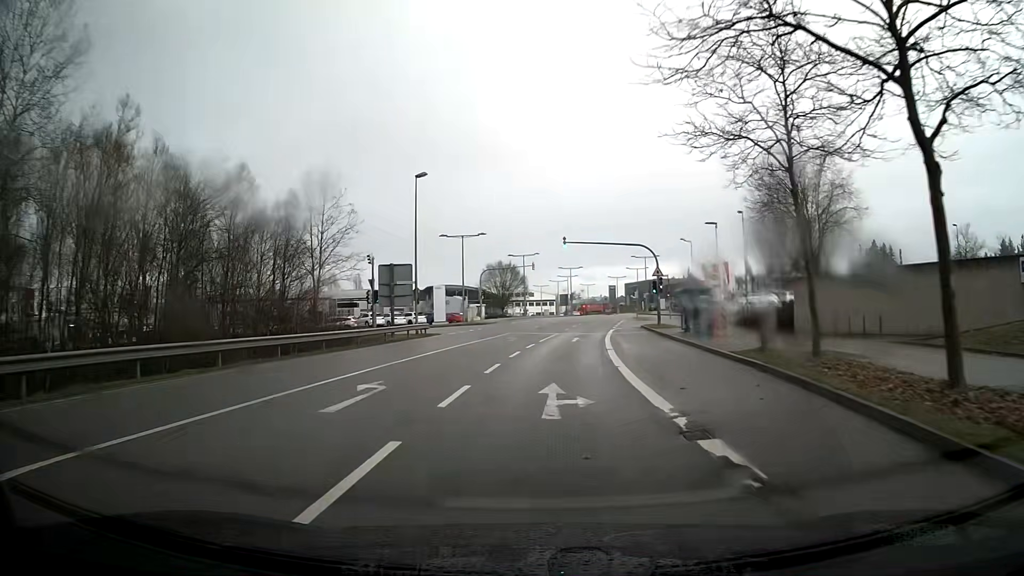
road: secondary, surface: asphalt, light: Day
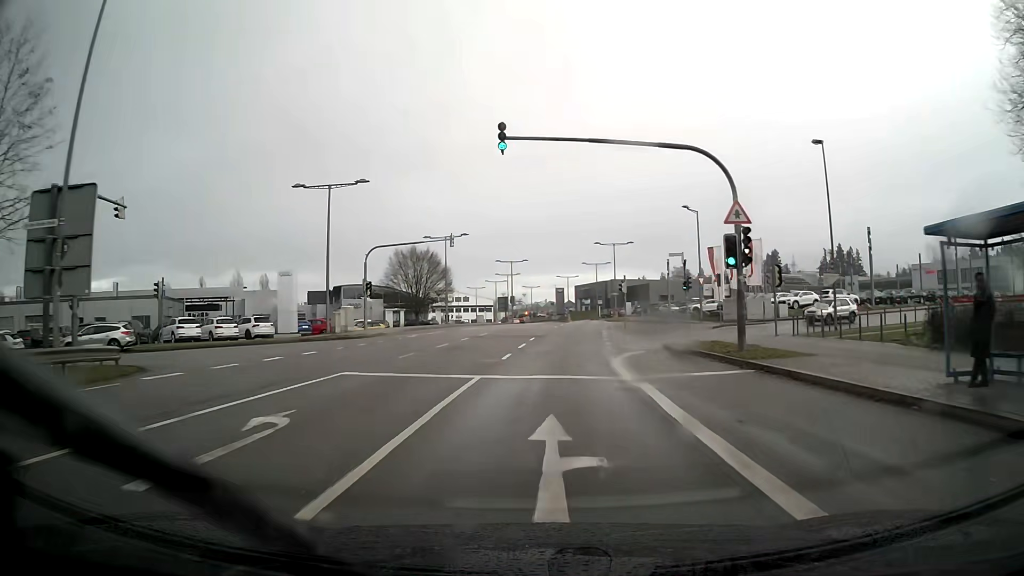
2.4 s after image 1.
(+1.3, +29.7) m; +5°
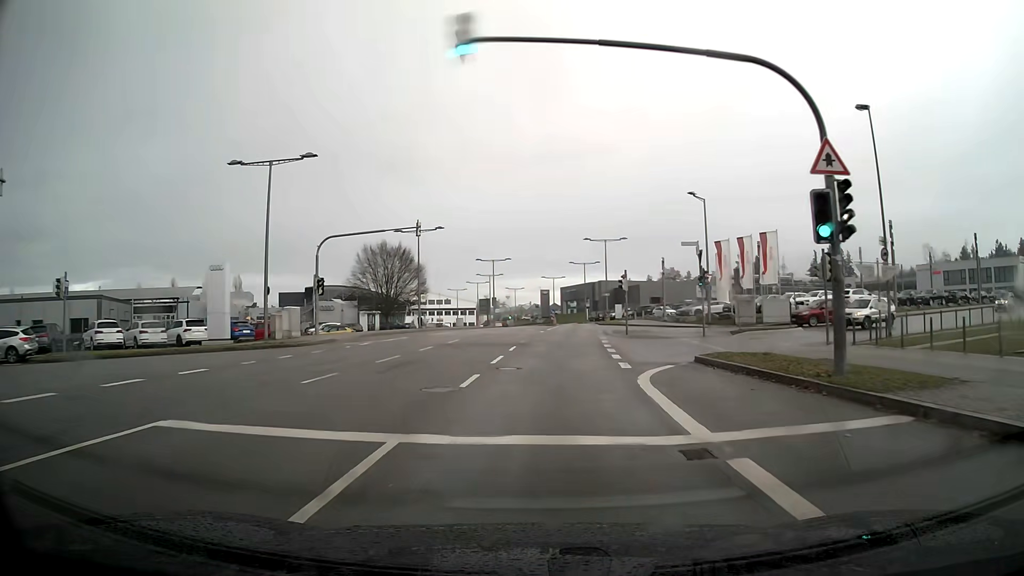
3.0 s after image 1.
(+0.1, +7.4) m; +1°
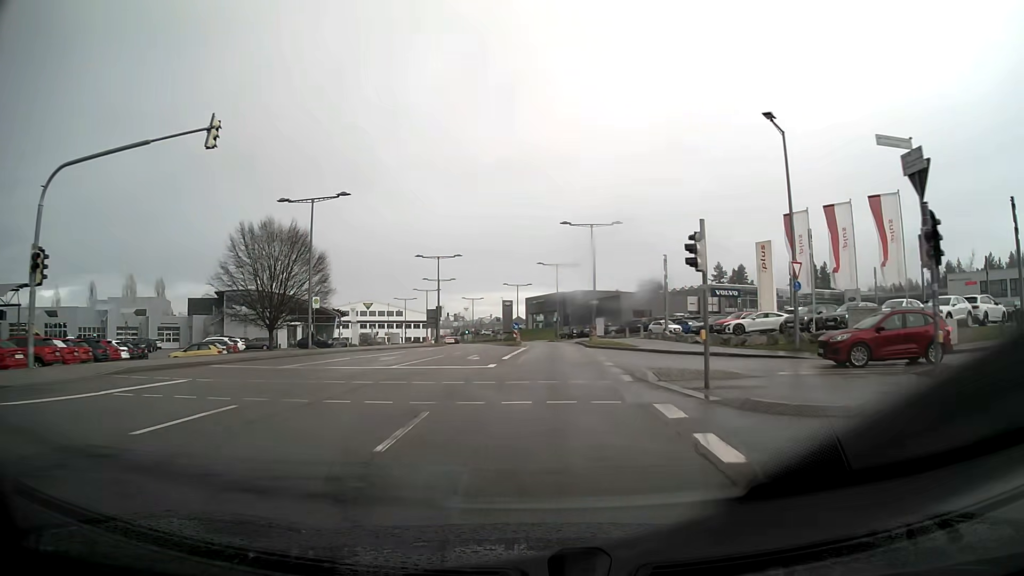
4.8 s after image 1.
(+0.6, +22.2) m; +3°
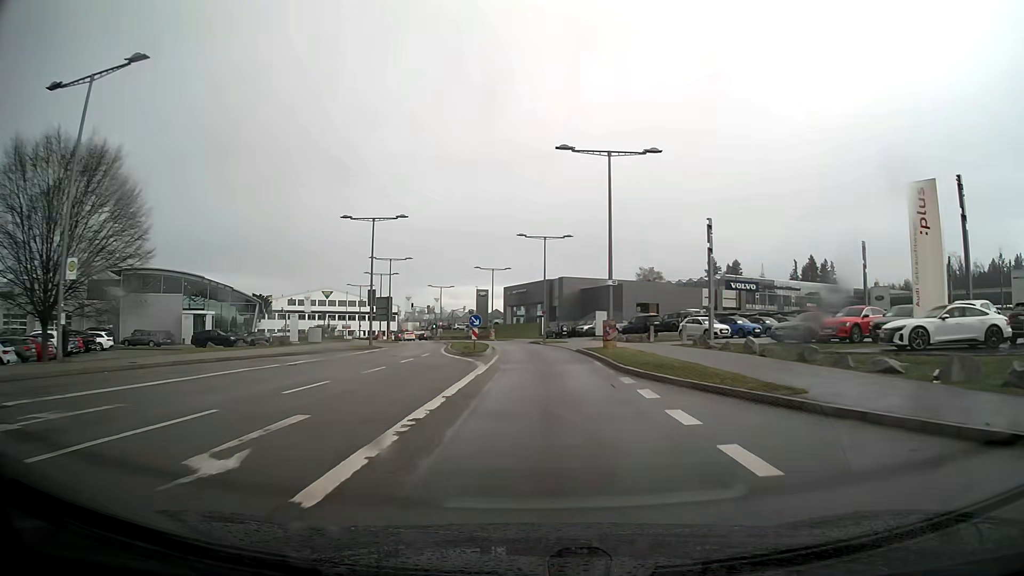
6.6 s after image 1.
(+0.3, +22.0) m; +1°
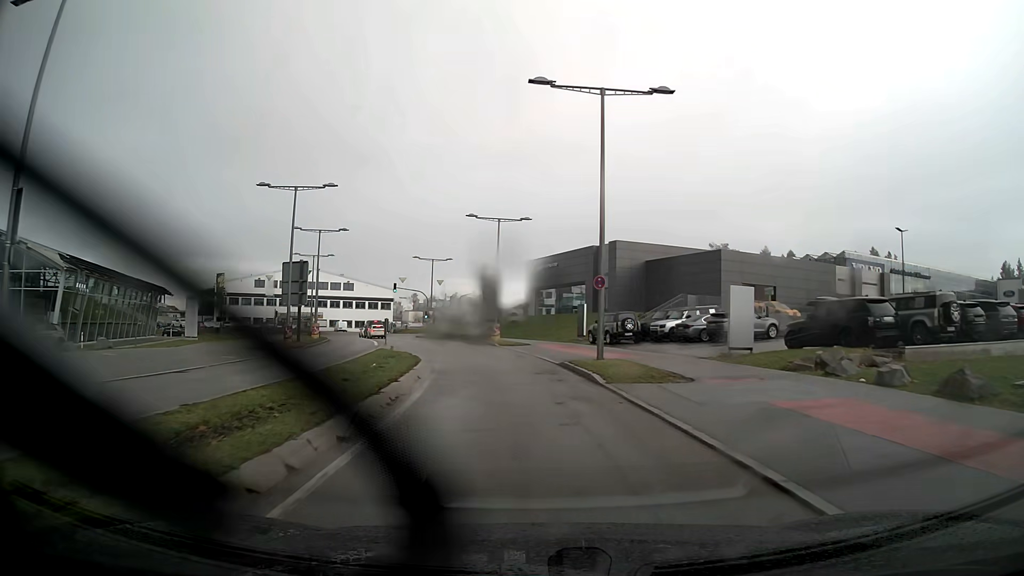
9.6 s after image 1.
(-0.2, +36.6) m; -3°
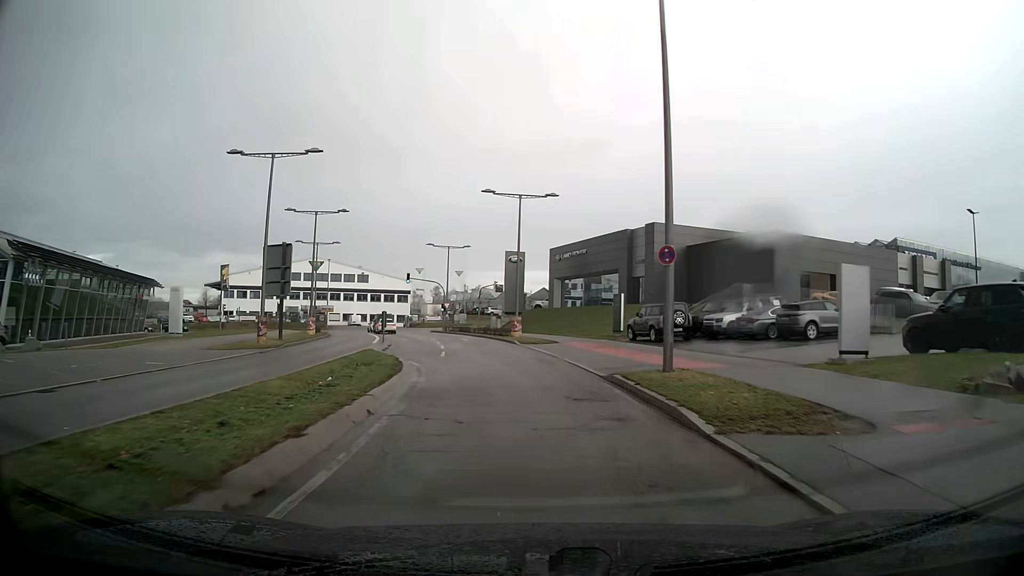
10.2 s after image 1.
(-0.1, +7.1) m; -2°
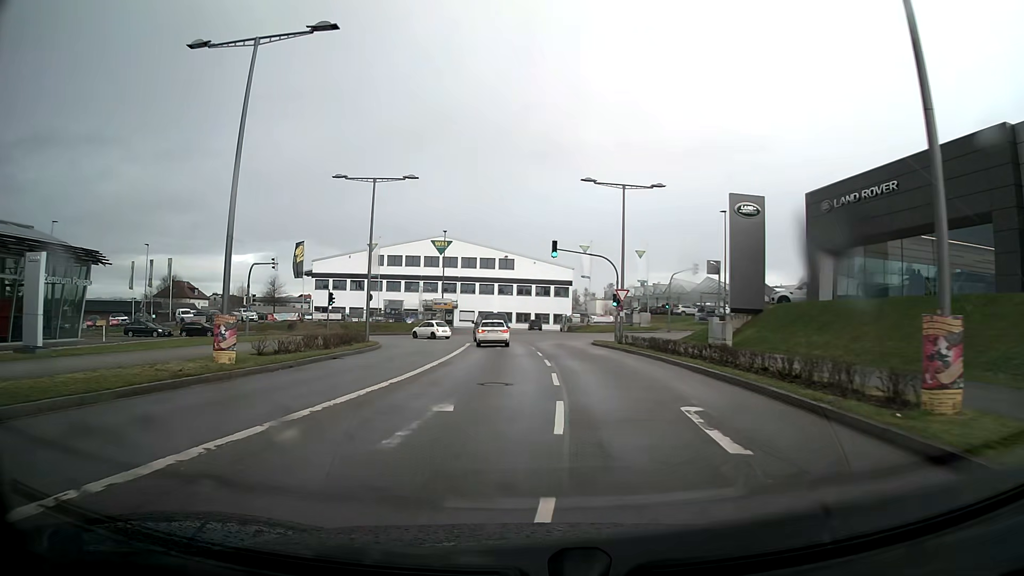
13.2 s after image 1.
(-4.1, +33.2) m; -15°
